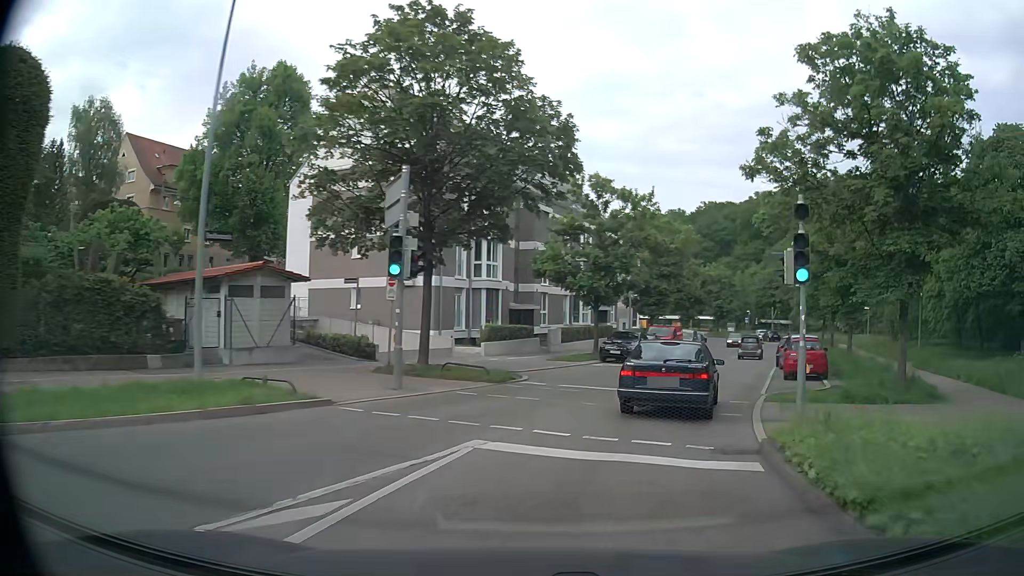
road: secondary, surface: asphalt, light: Day
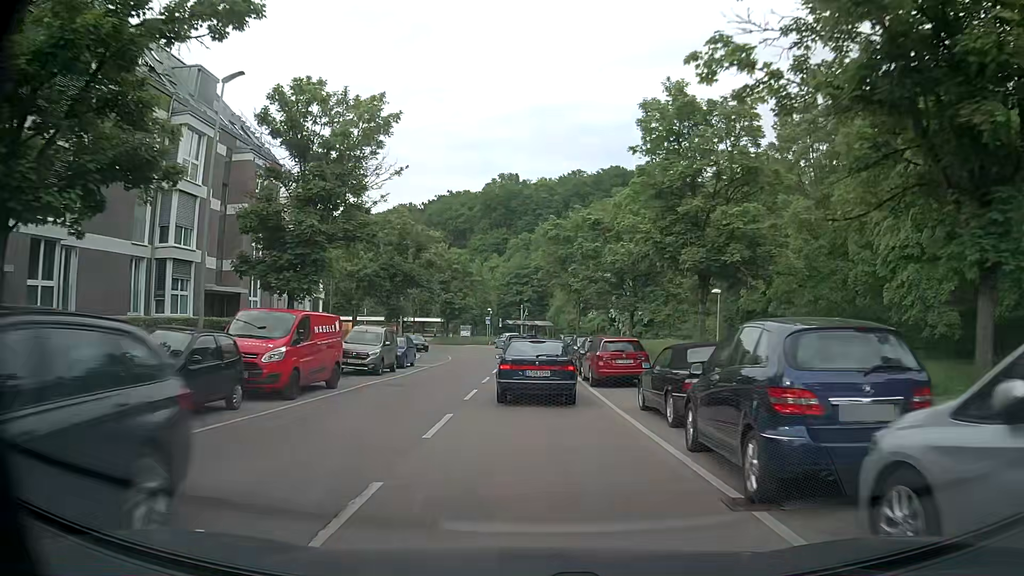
(+7.9, +27.7) m; +23°
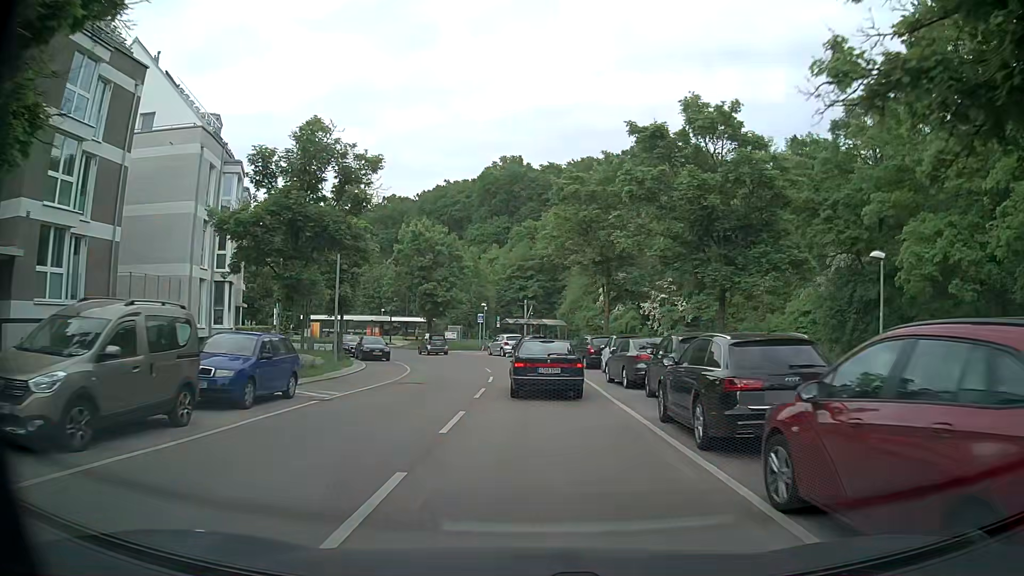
(-0.1, +17.8) m; 0°
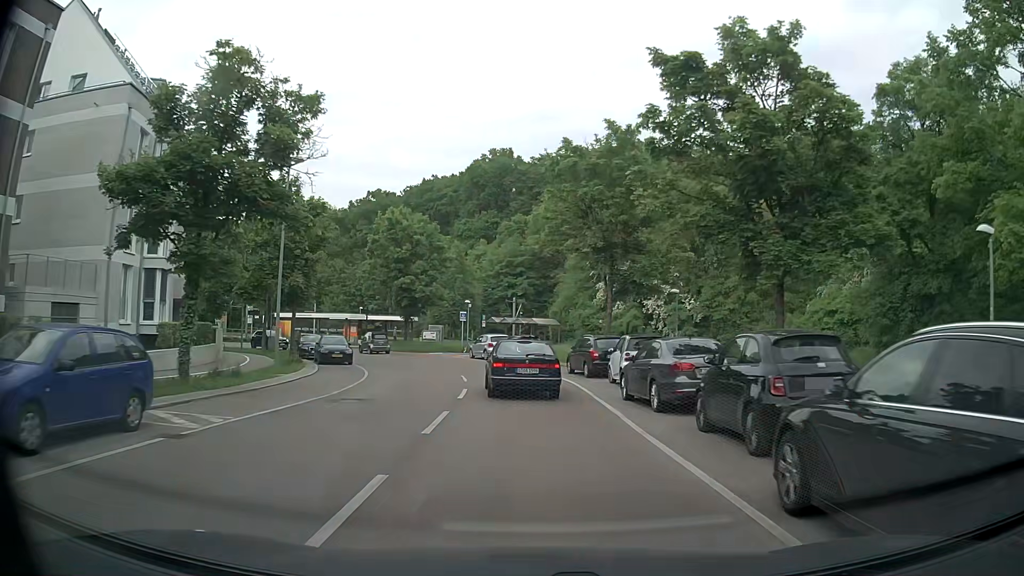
(0.0, +6.2) m; -1°
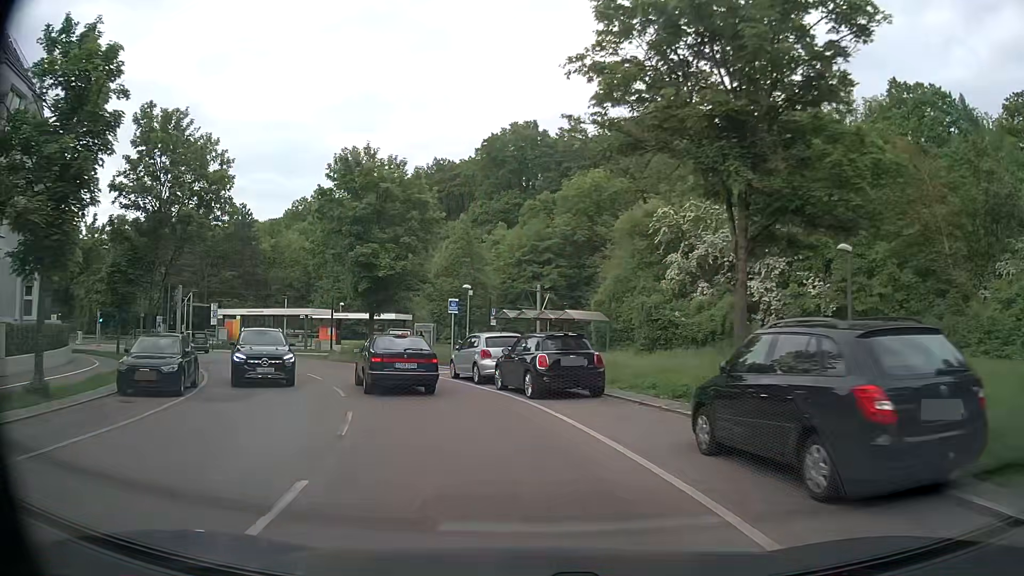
(+0.4, +18.9) m; -1°
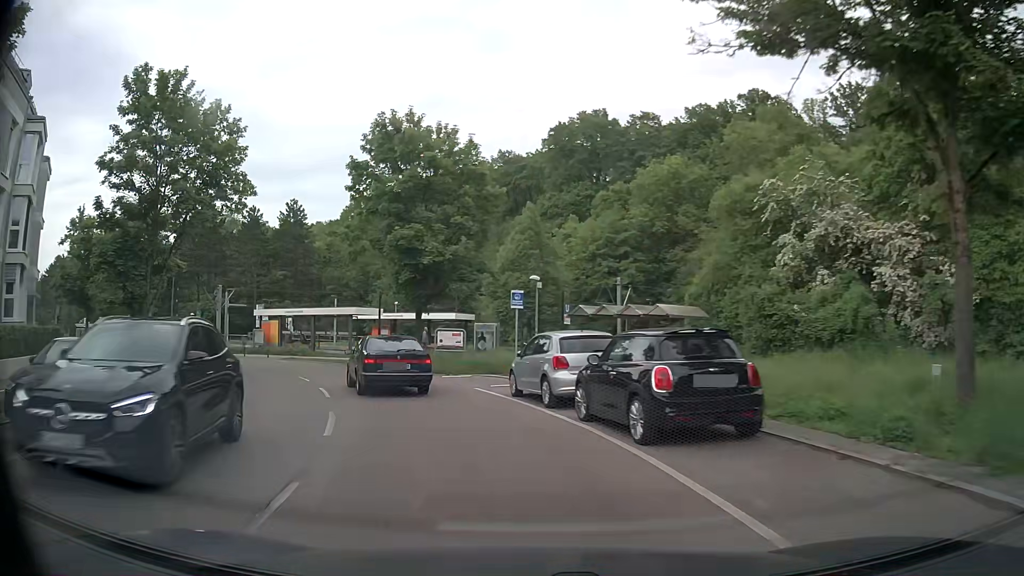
(-0.1, +6.2) m; -4°
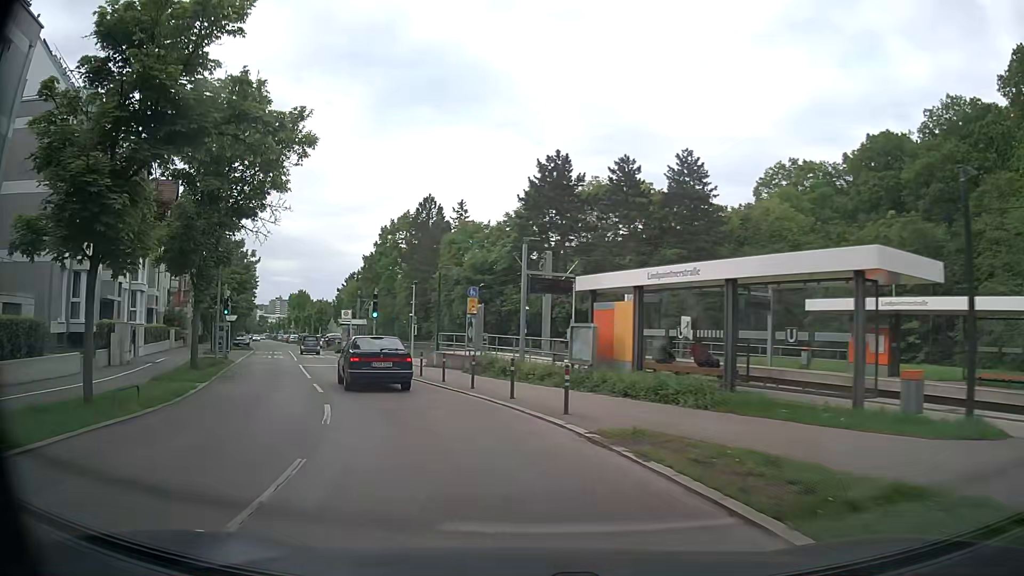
(-8.9, +28.5) m; -35°
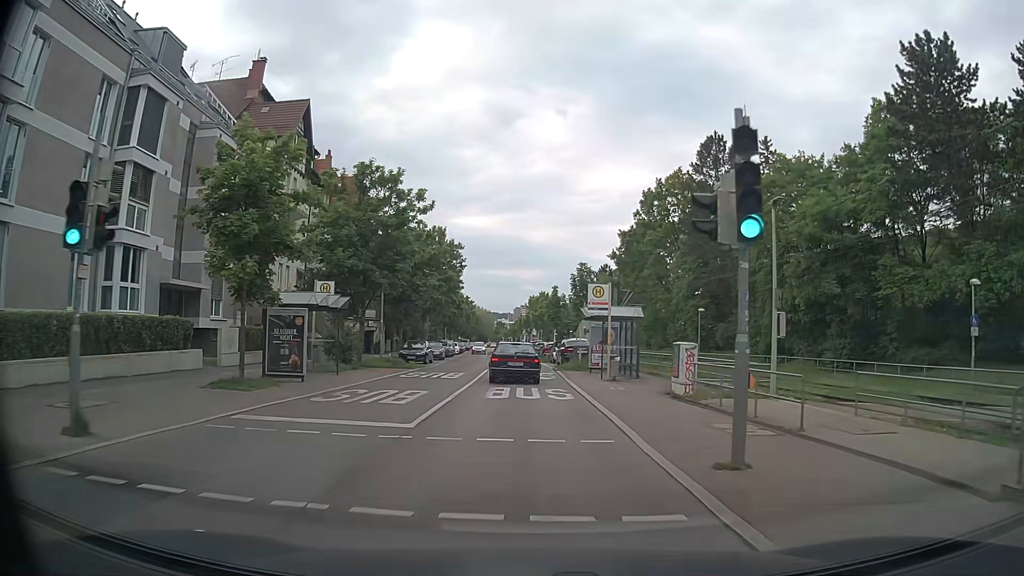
(-7.4, +28.3) m; -22°
